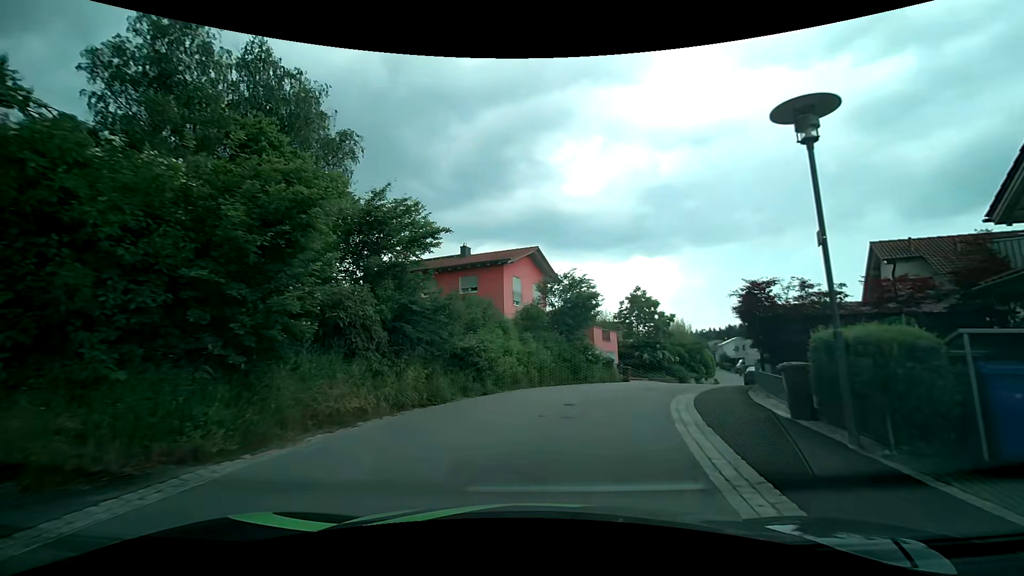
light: Day
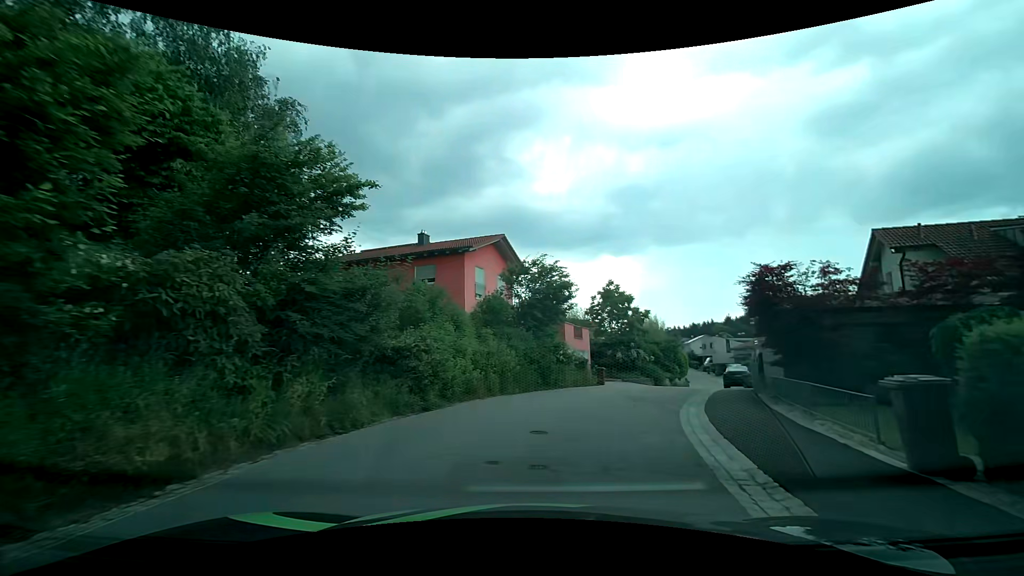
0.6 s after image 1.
(+0.1, +3.8) m; +5°
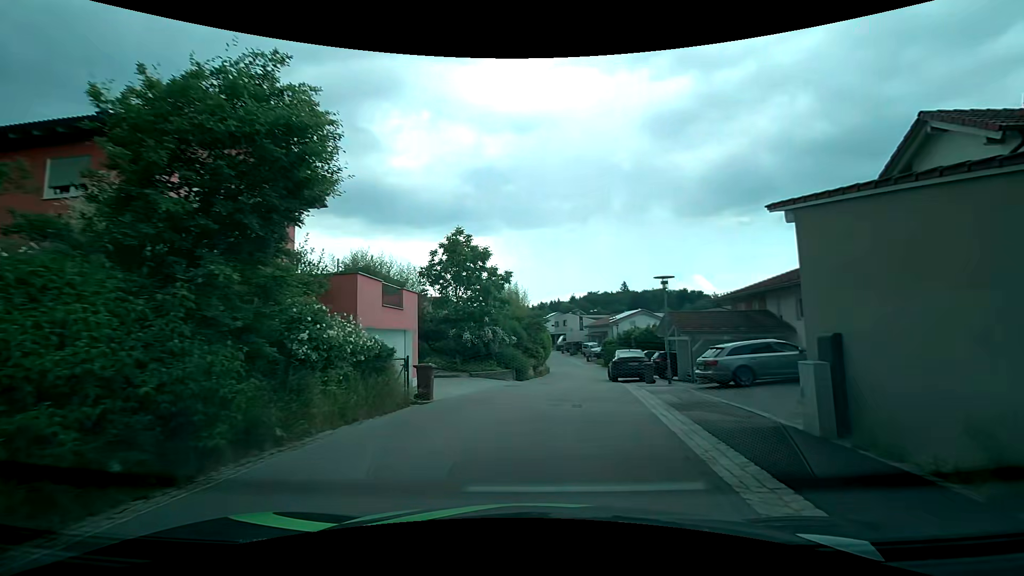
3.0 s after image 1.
(+1.8, +13.8) m; +16°
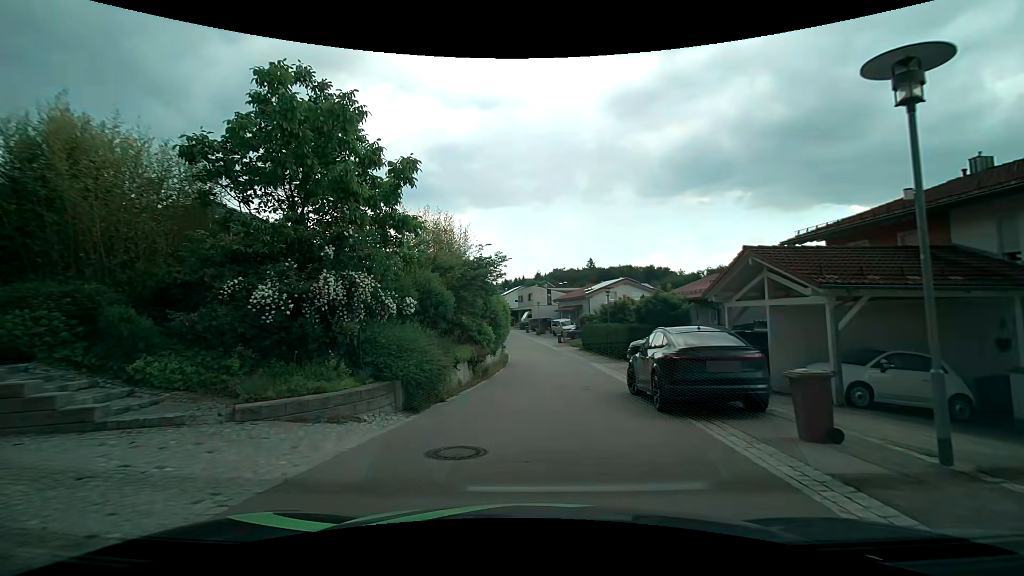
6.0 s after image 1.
(+0.9, +16.1) m; +3°
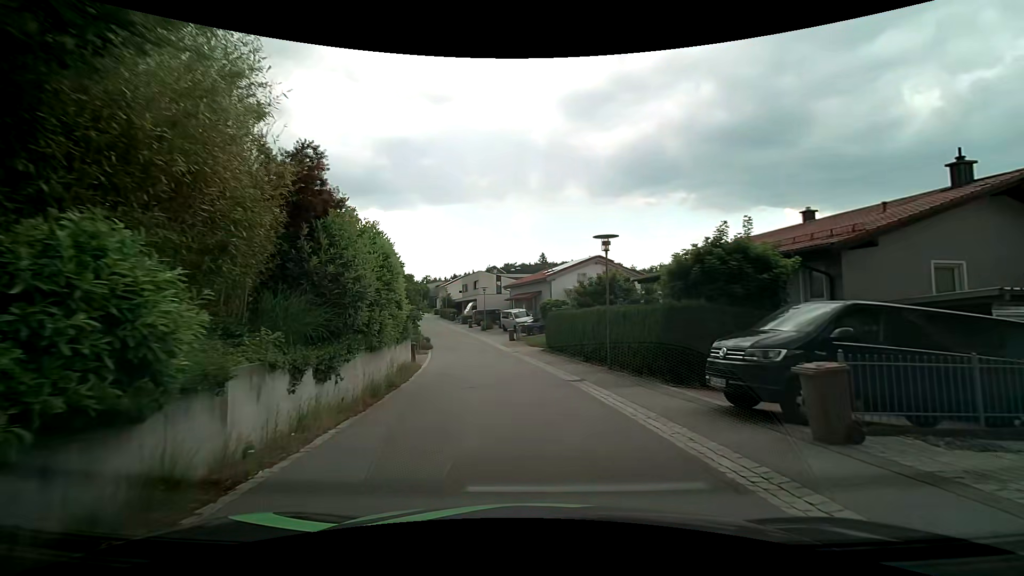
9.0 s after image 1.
(+0.8, +16.0) m; +6°
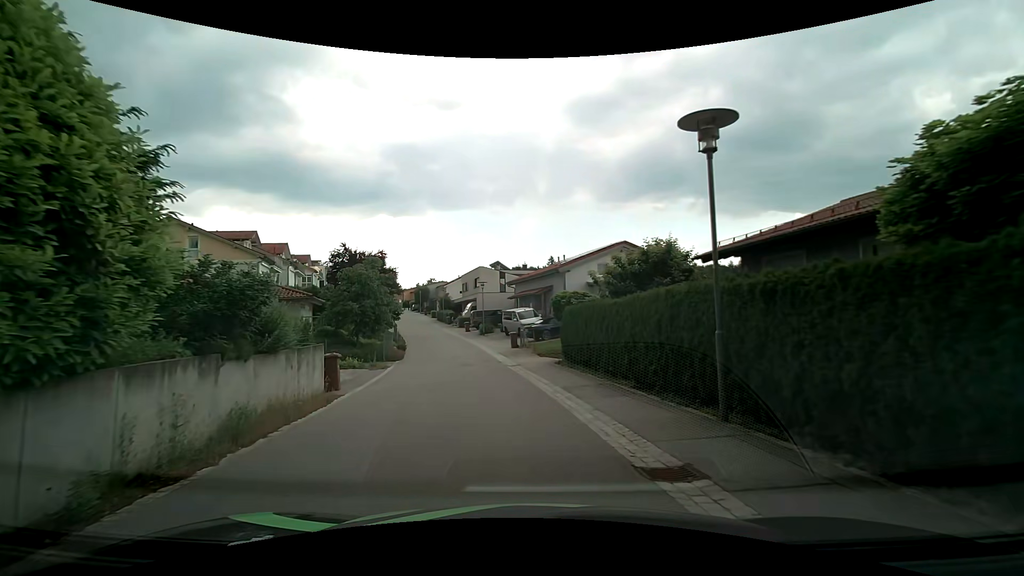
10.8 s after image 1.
(+0.1, +9.5) m; 0°
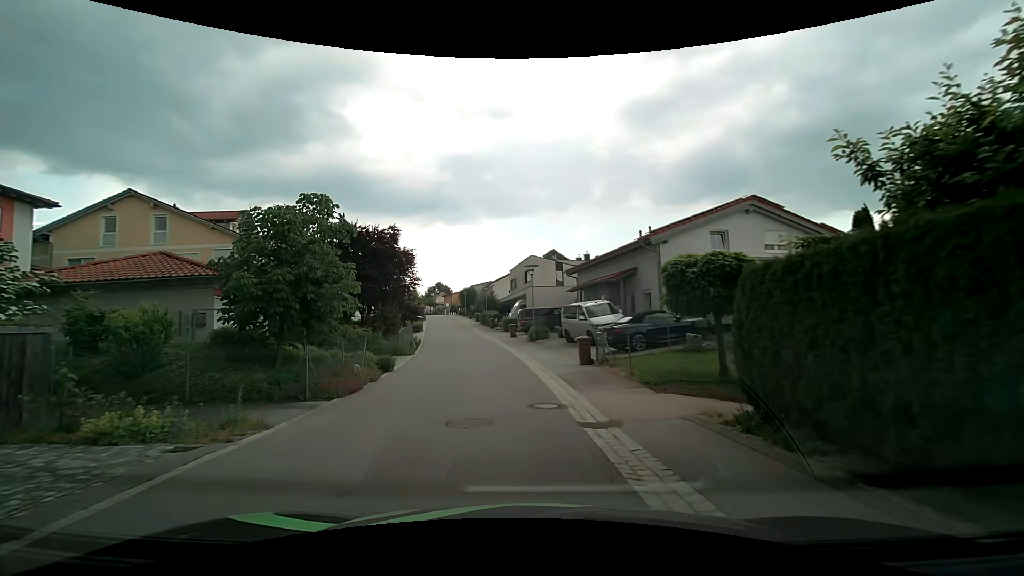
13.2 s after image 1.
(-0.8, +13.1) m; -7°
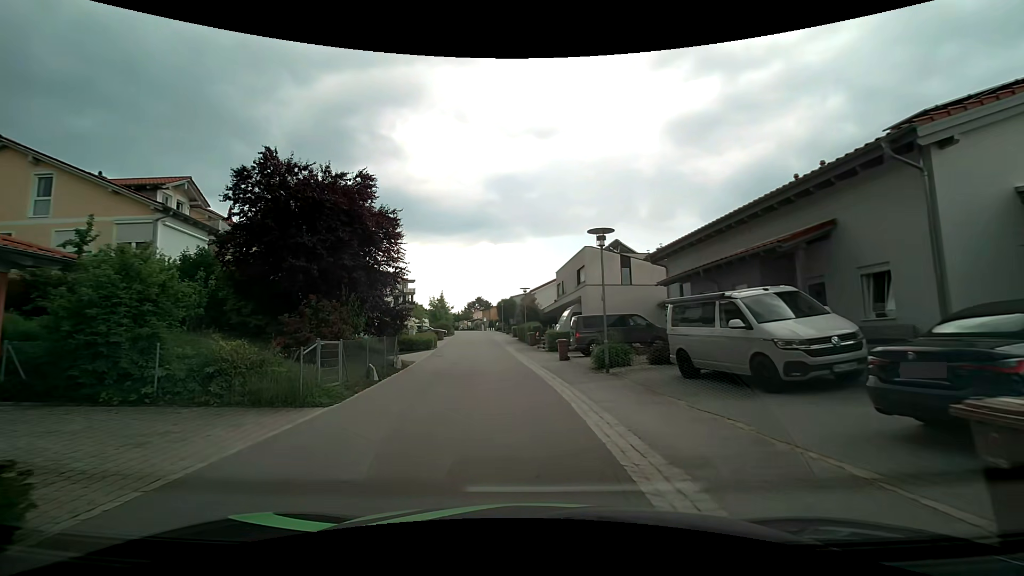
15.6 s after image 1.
(-0.5, +13.7) m; -5°
(0, +10) (-1, +20) (-2, +30) (-3, +40) (-4, +50) (-5, +60) (-6, +70) (-7, +80) (-8, +90) (-10, +99) m
